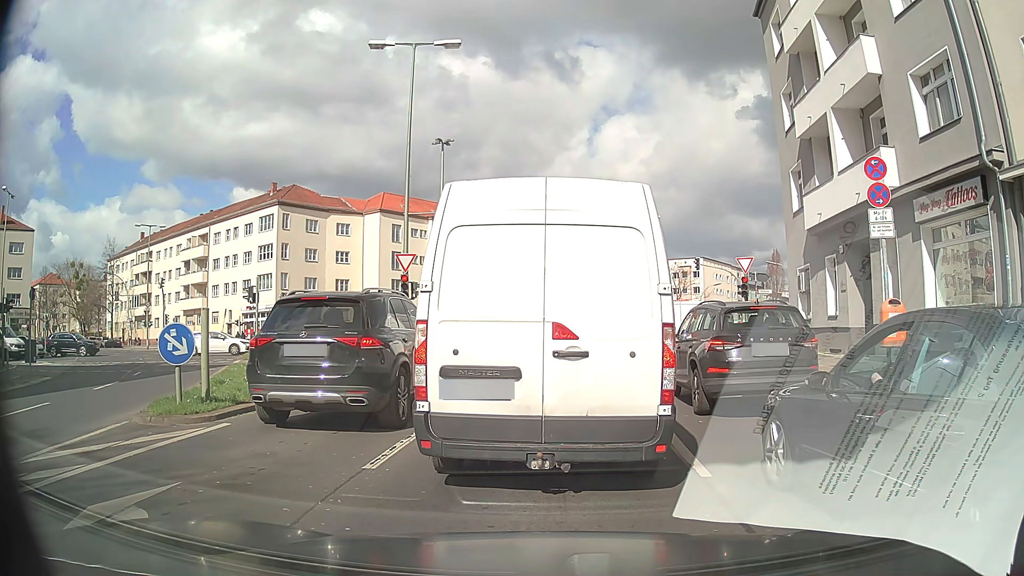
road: secondary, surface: asphalt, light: Day
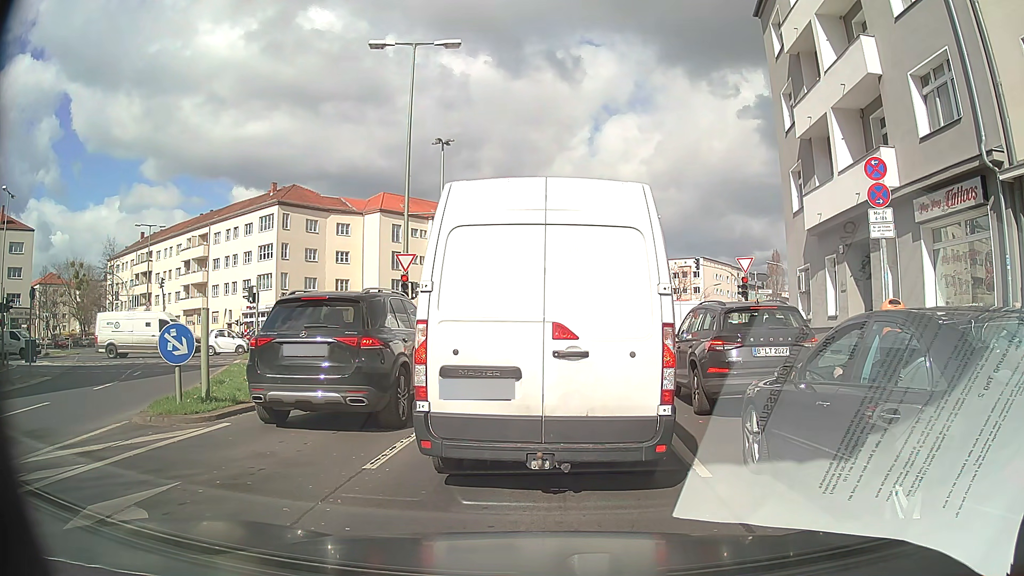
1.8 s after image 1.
(0.0, 0.0) m; 0°
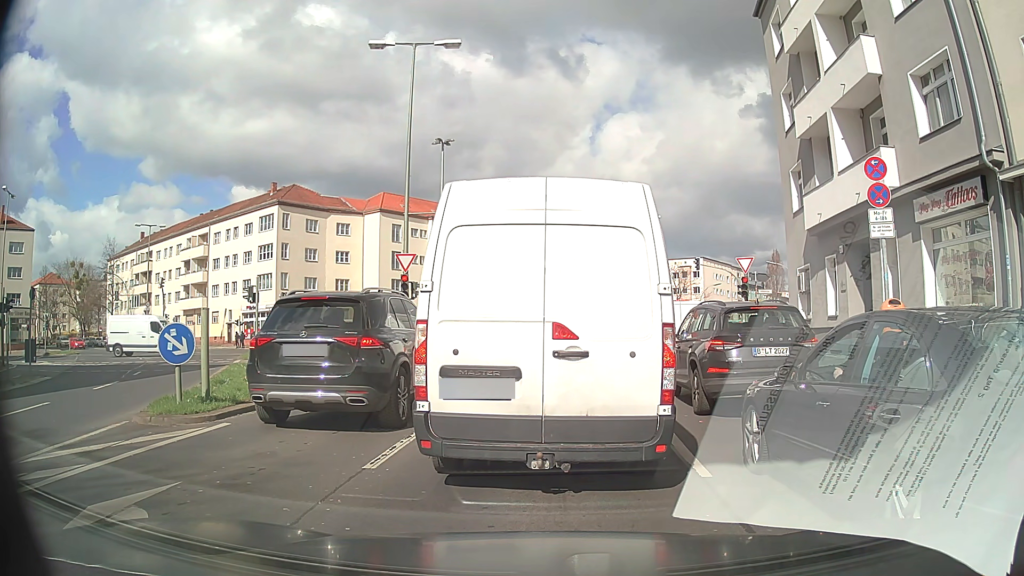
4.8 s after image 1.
(0.0, 0.0) m; 0°
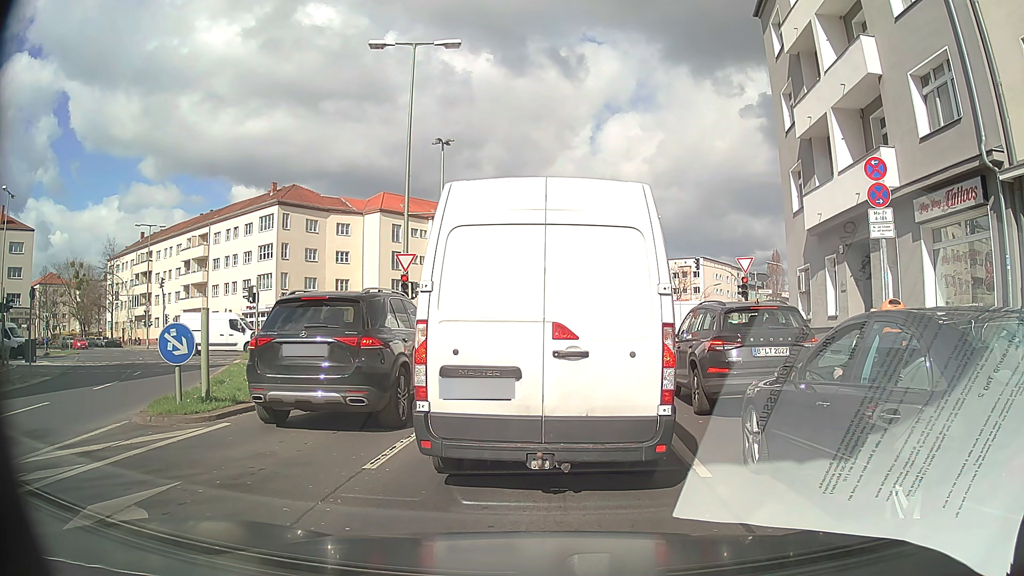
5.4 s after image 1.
(0.0, 0.0) m; 0°
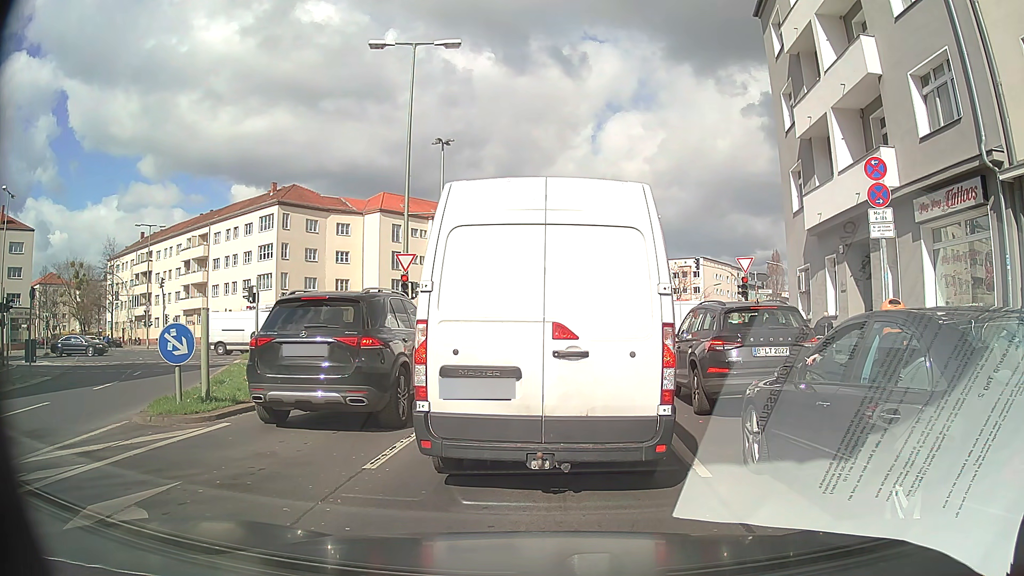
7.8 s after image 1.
(0.0, 0.0) m; 0°
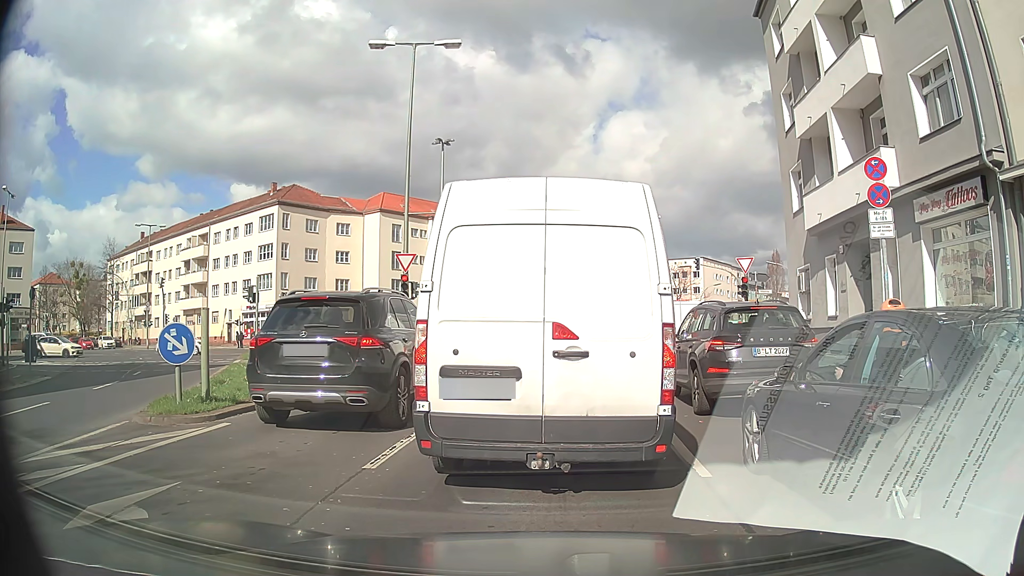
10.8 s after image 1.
(0.0, 0.0) m; 0°
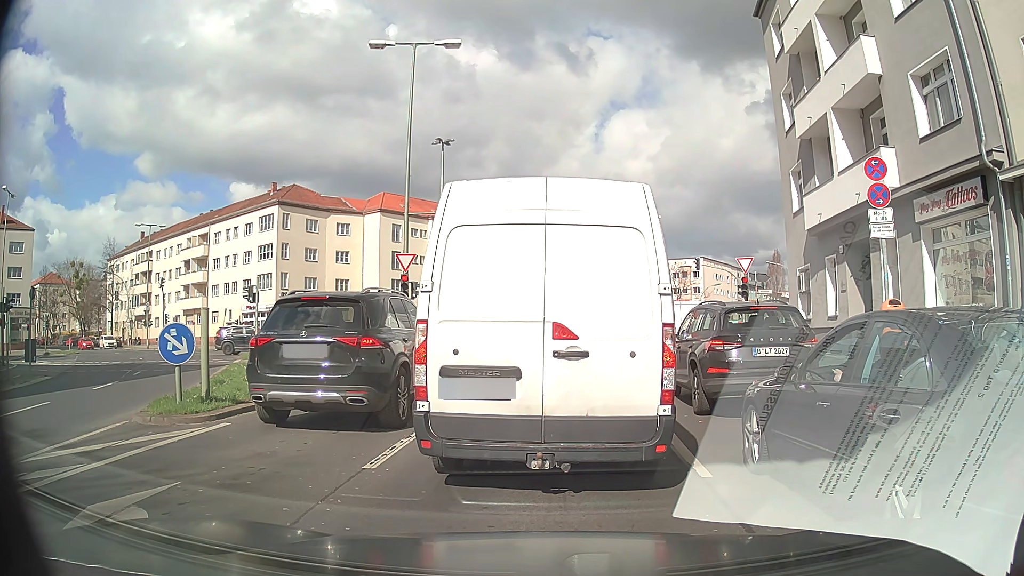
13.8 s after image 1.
(0.0, 0.0) m; 0°
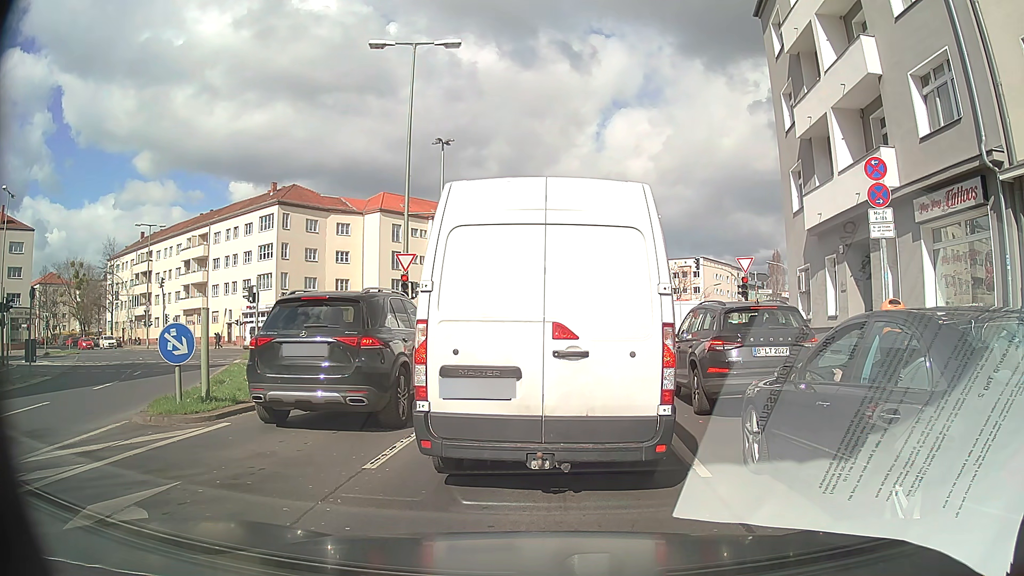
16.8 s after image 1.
(0.0, 0.0) m; 0°
(0, +10) (+1, +20) (+2, +30) (+4, +40) (+6, +49) (+10, +59) (+15, +67) (+20, +76) (+25, +85) (+30, +93) m
